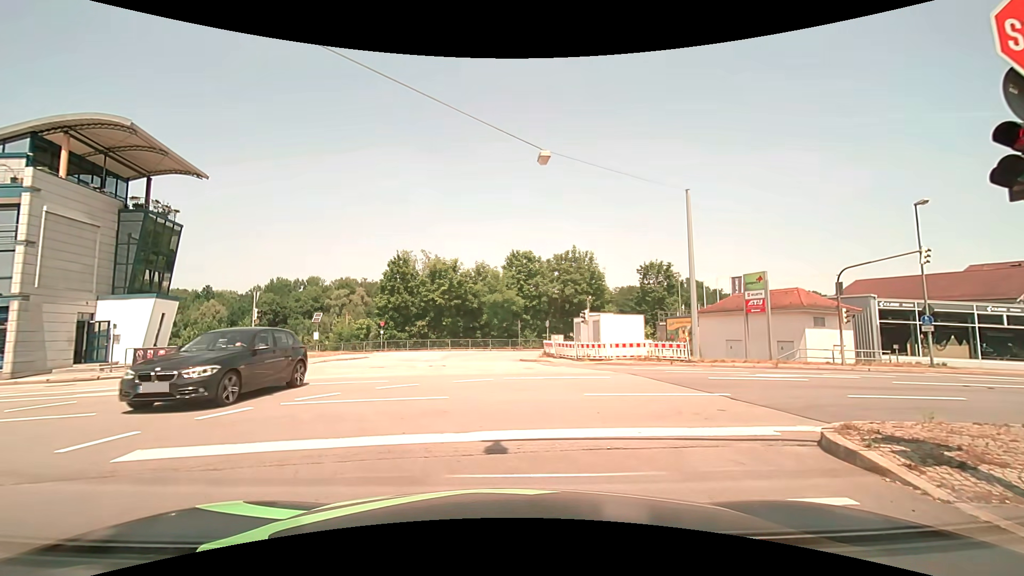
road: tertiary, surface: asphalt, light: Day
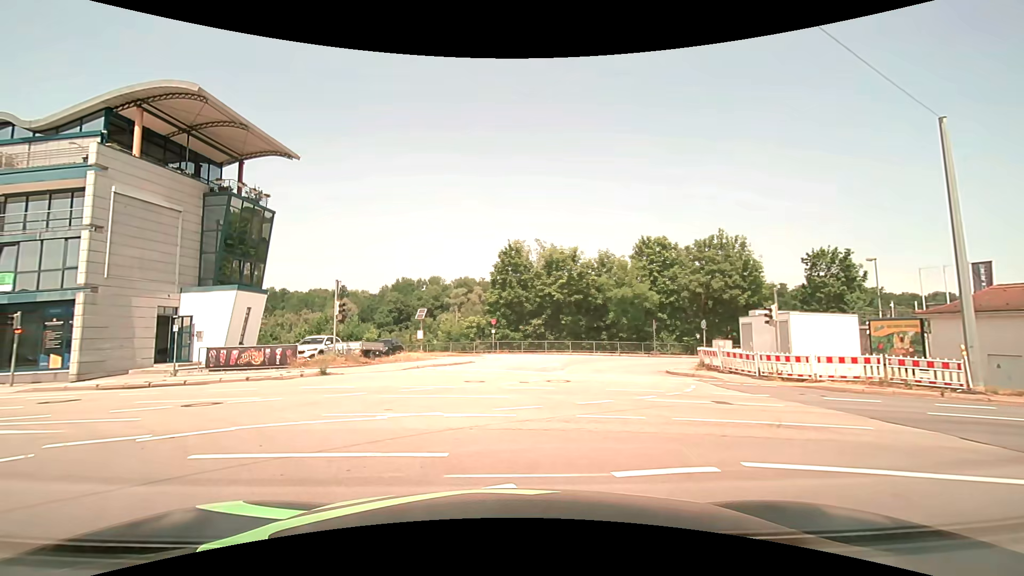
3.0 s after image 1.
(-0.8, +8.1) m; -13°
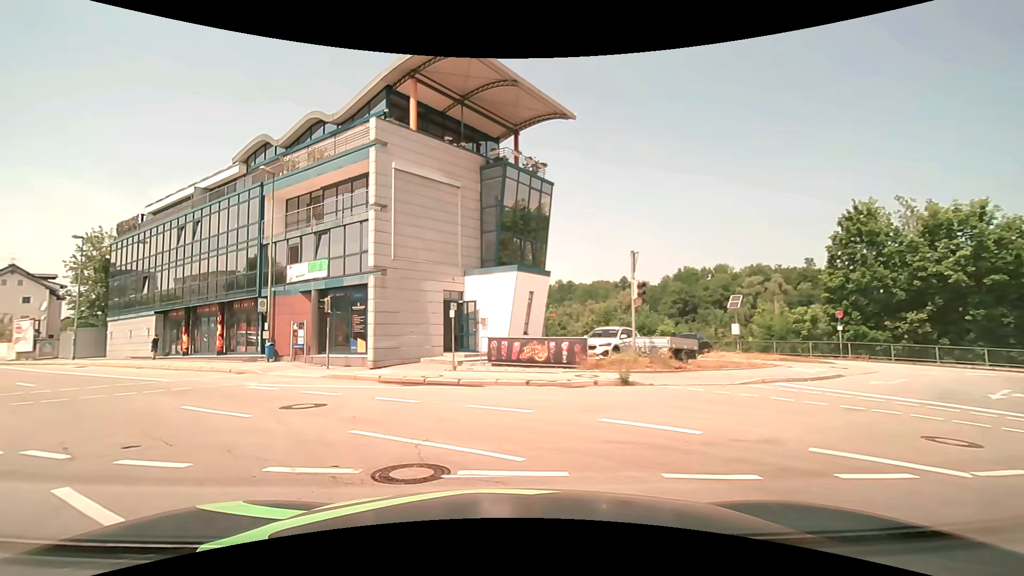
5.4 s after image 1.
(-2.2, +7.6) m; -30°
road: primary
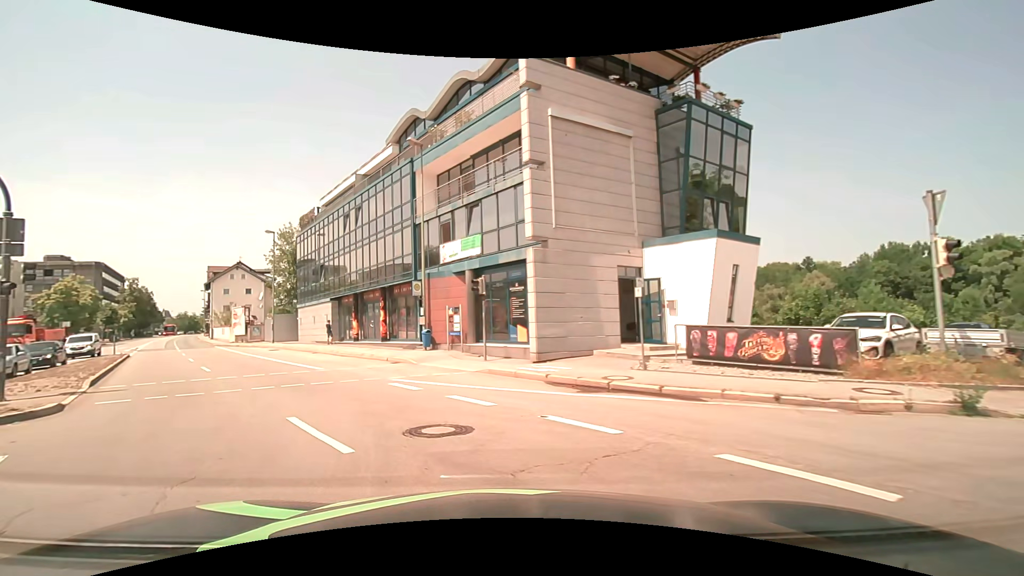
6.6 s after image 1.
(-0.8, +4.7) m; -18°
(-3, +10) (-8, +18) (-14, +26) (-20, +34) (-26, +42) (-31, +50) (-37, +59) (-43, +67) (-48, +75) (-54, +83) m
